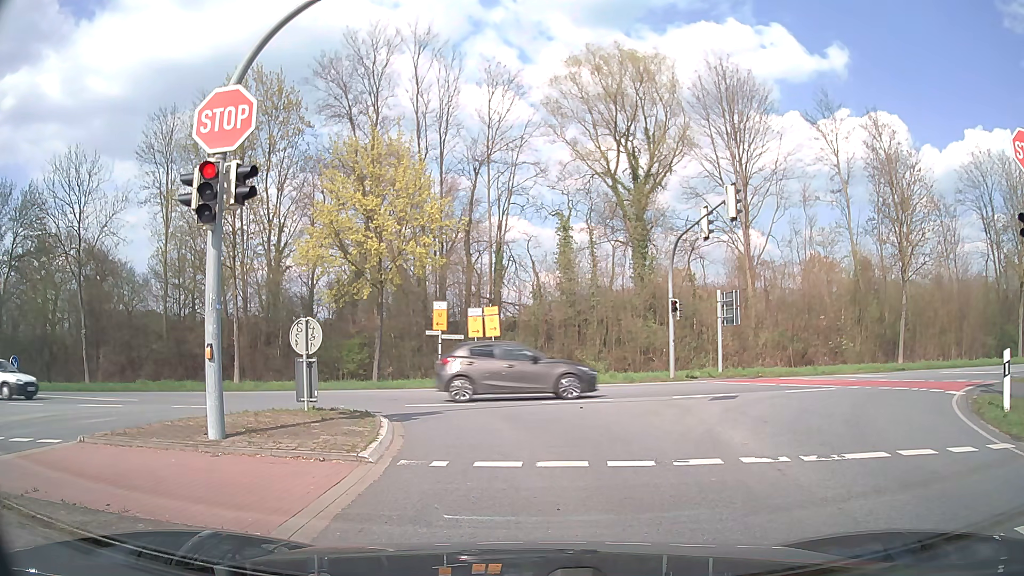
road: secondary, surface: asphalt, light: Day
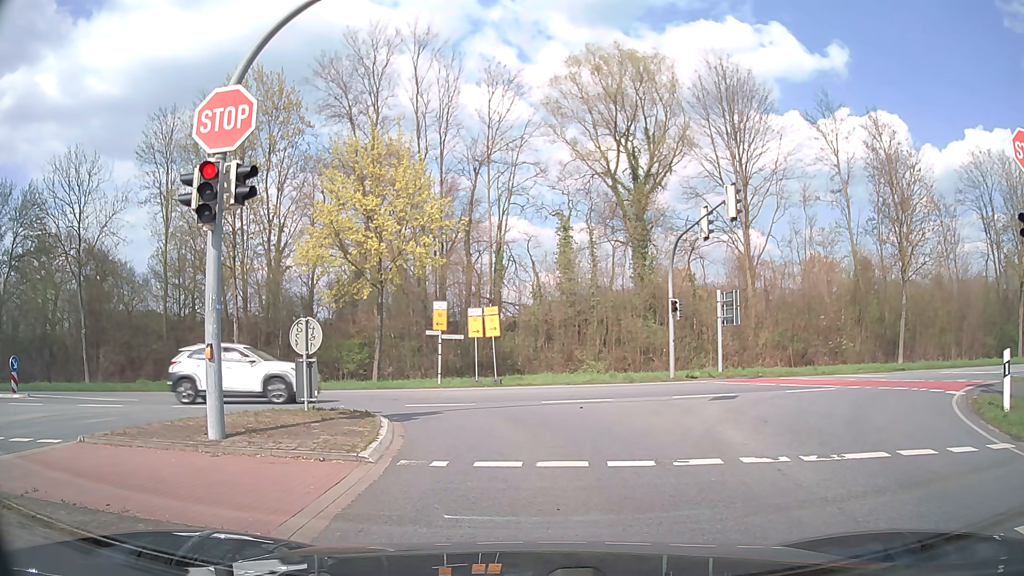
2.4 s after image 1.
(0.0, 0.0) m; 0°
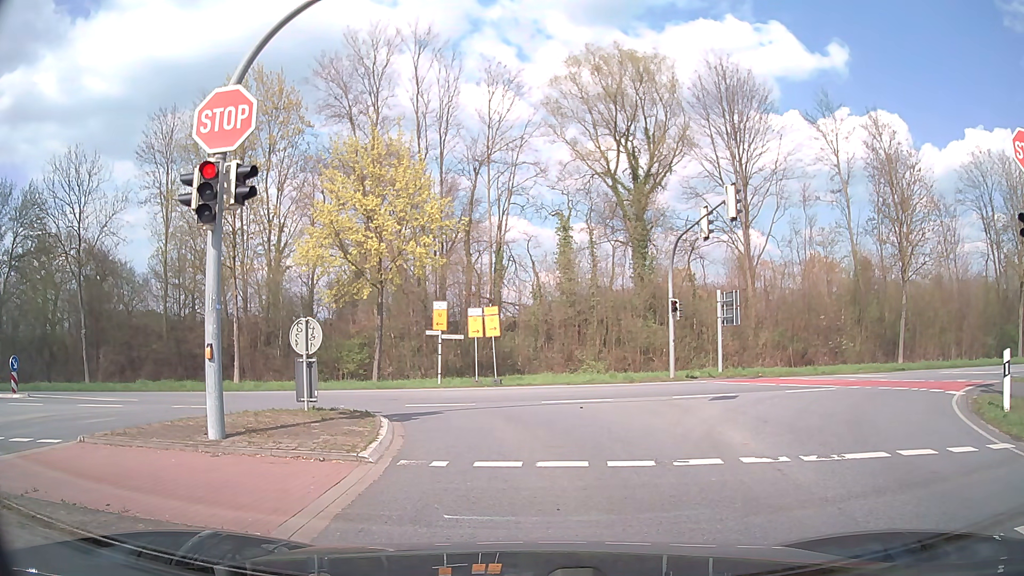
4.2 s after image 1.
(0.0, 0.0) m; 0°
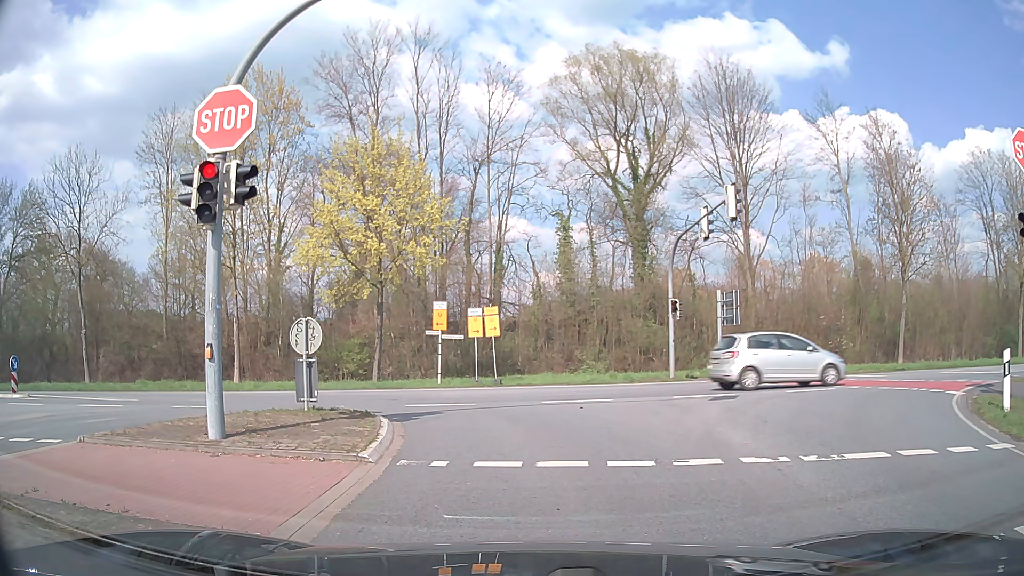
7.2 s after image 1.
(0.0, 0.0) m; 0°
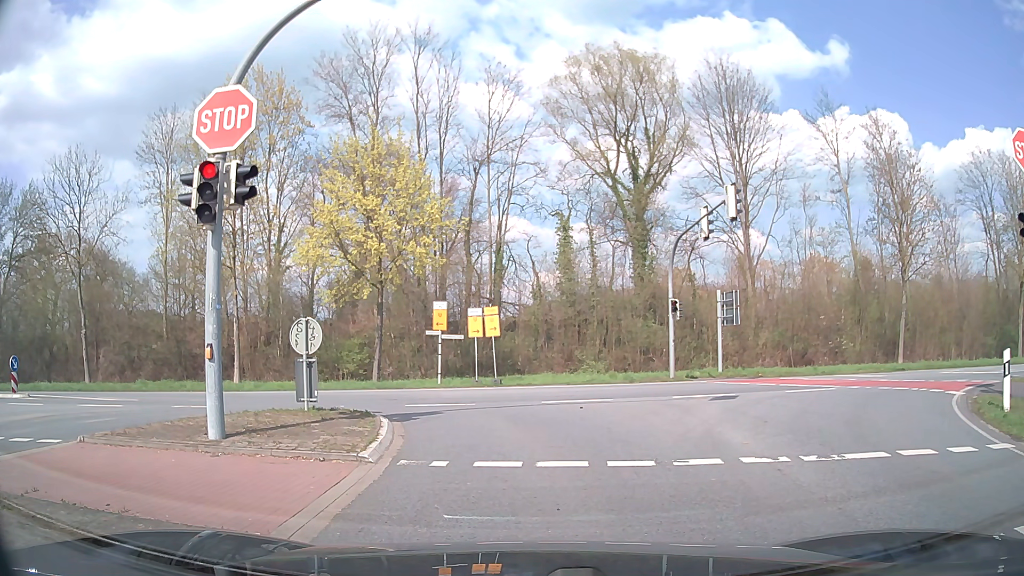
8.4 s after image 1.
(0.0, 0.0) m; 0°
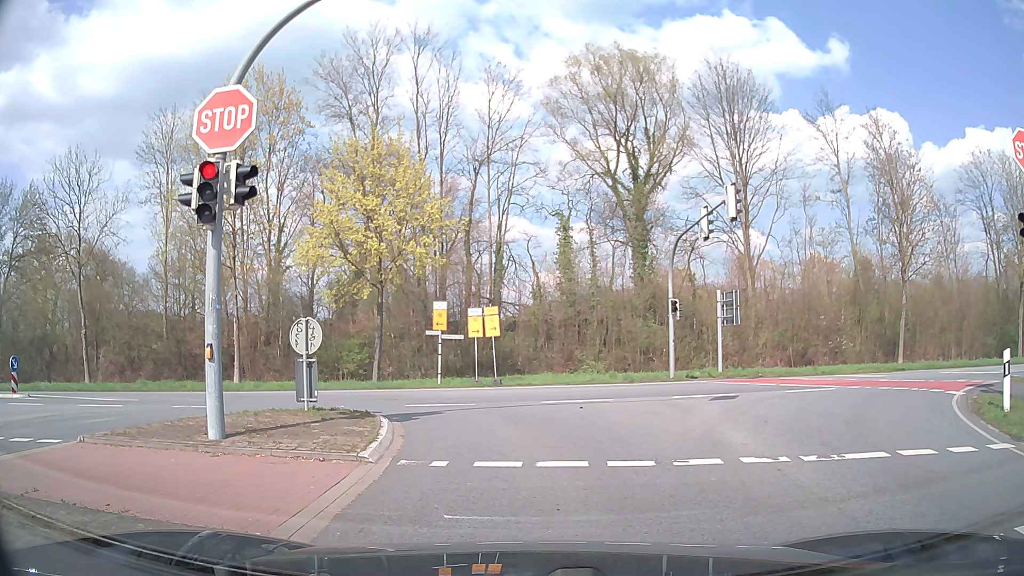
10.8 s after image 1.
(0.0, 0.0) m; 0°
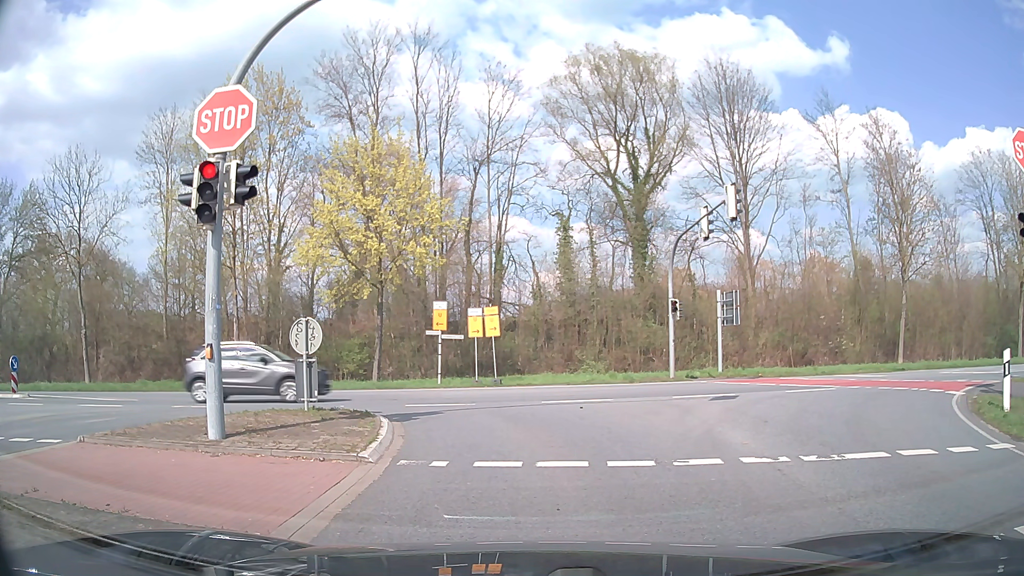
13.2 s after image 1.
(0.0, 0.0) m; 0°
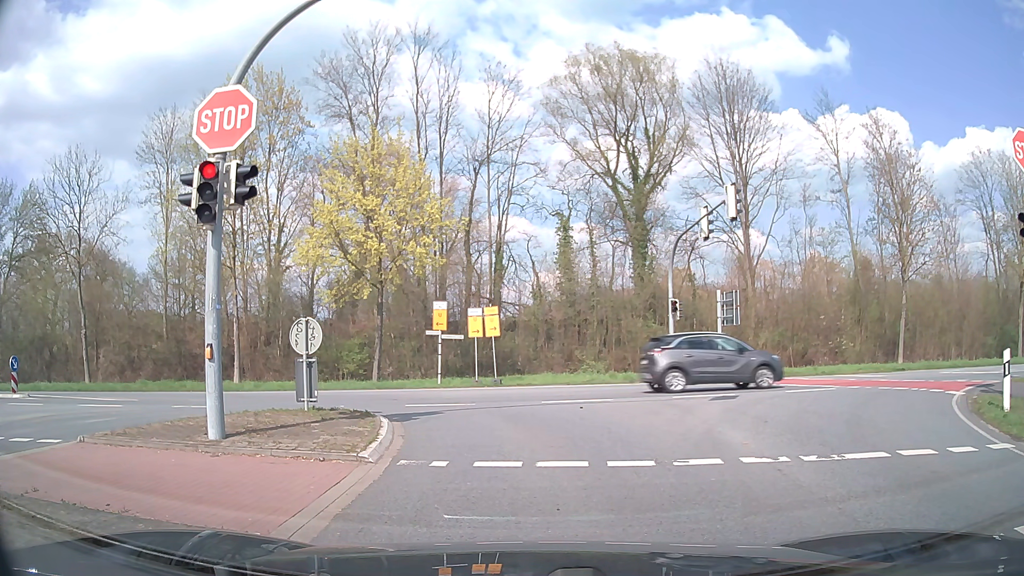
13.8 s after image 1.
(0.0, 0.0) m; 0°
